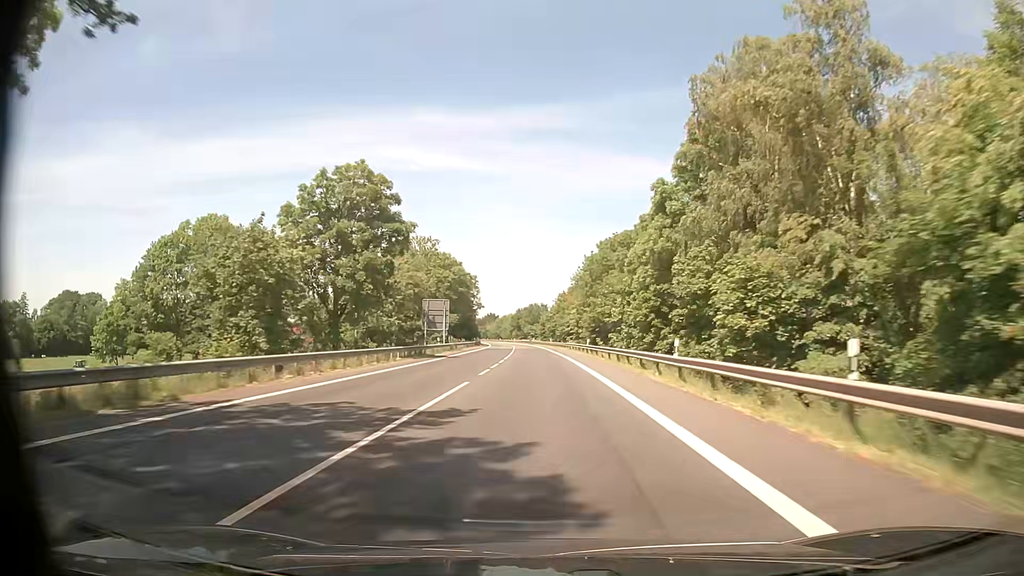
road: primary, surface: asphalt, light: Day
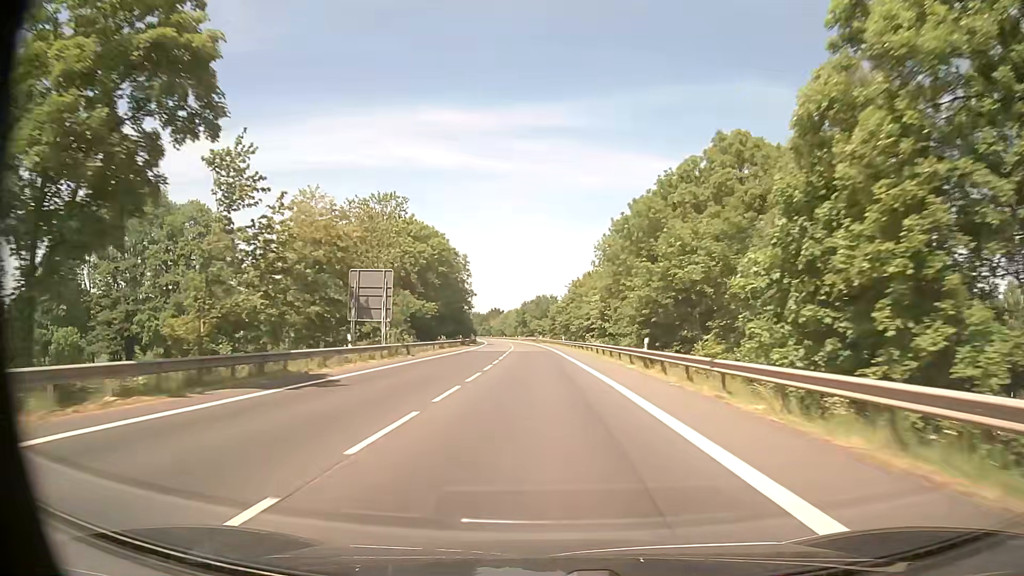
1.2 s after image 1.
(-0.1, +29.3) m; -1°
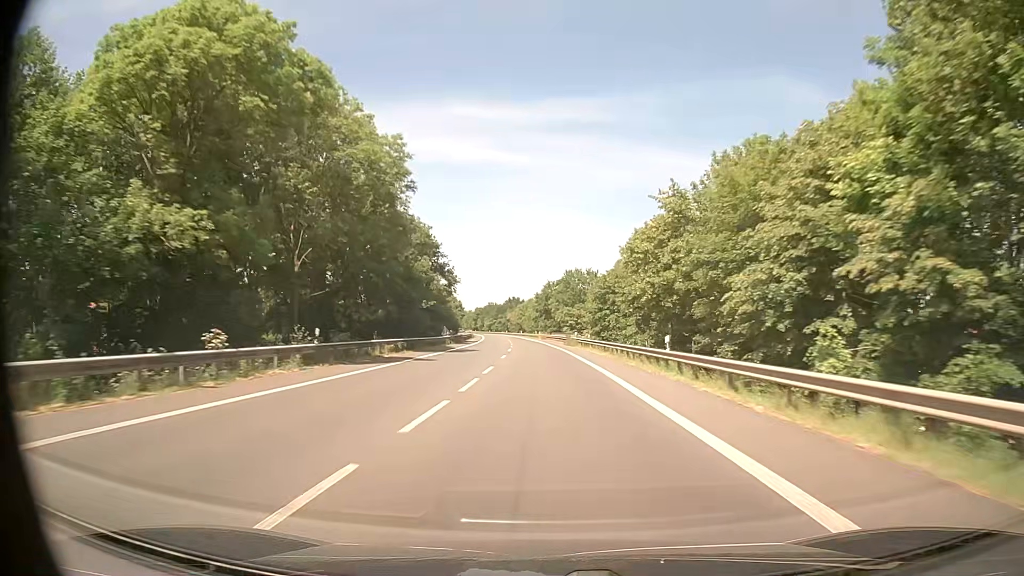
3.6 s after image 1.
(-1.0, +60.0) m; -2°
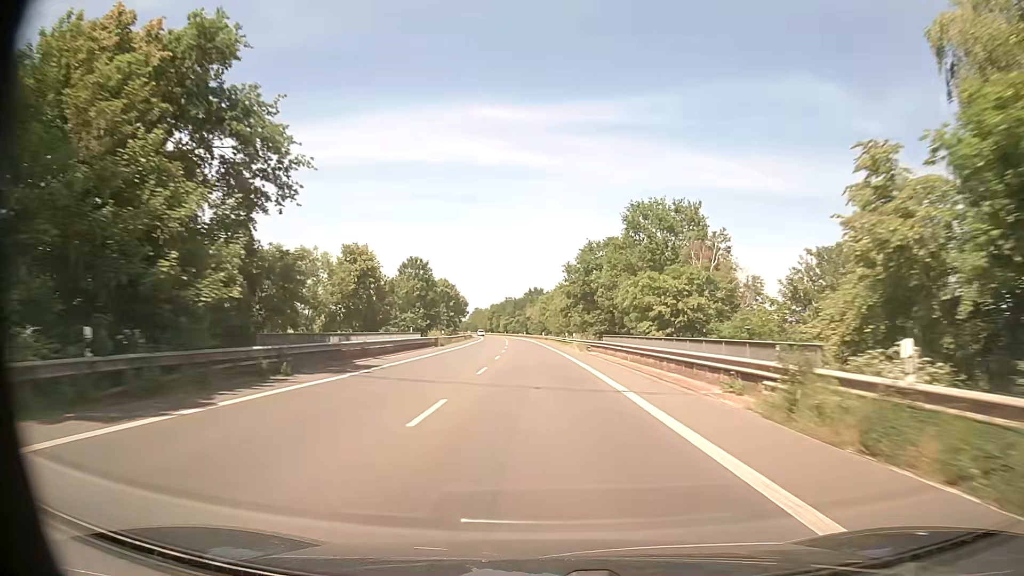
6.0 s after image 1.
(-0.8, +60.4) m; -2°
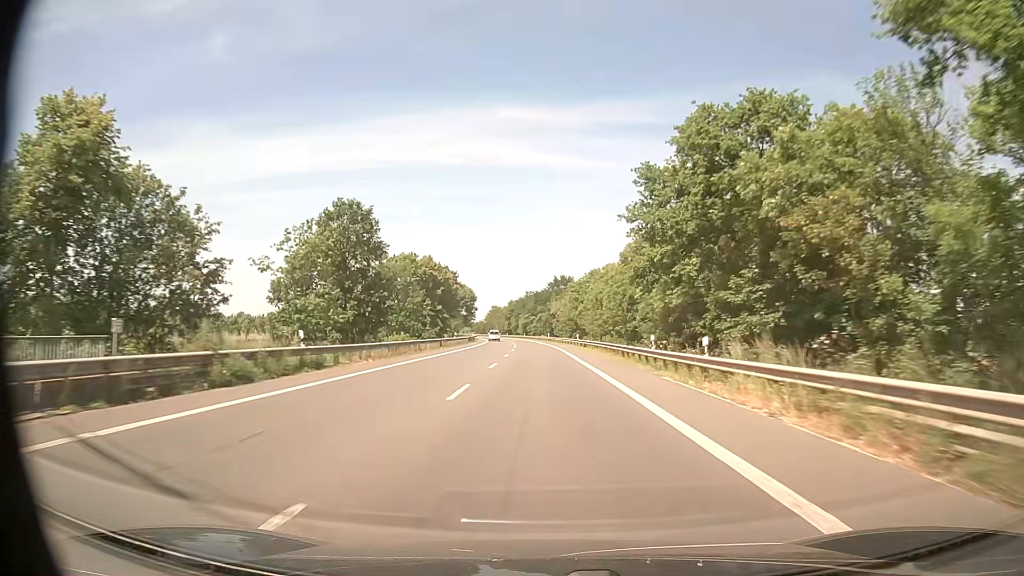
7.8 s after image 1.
(-0.9, +44.7) m; -2°
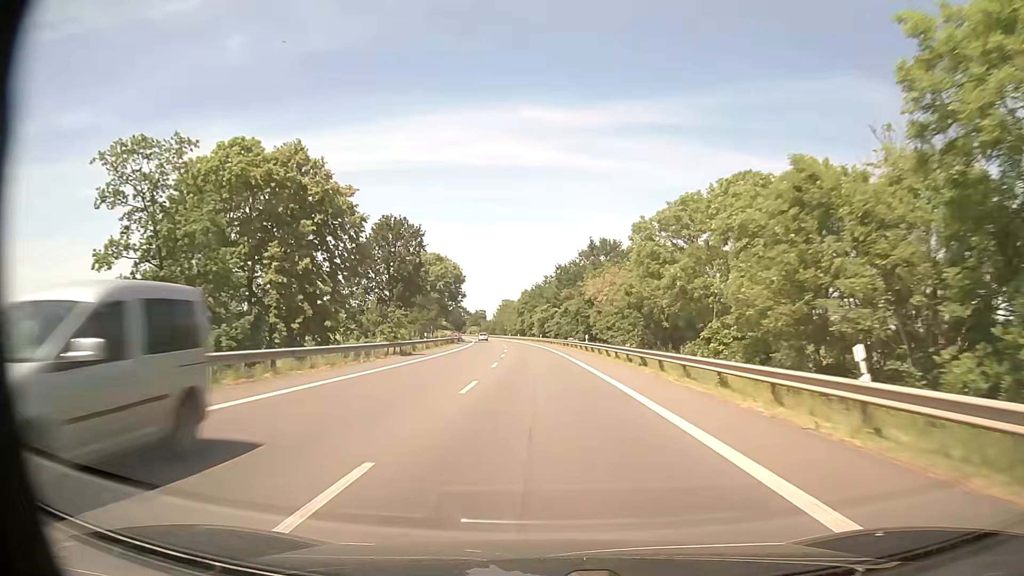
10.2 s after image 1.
(-1.1, +59.2) m; -2°
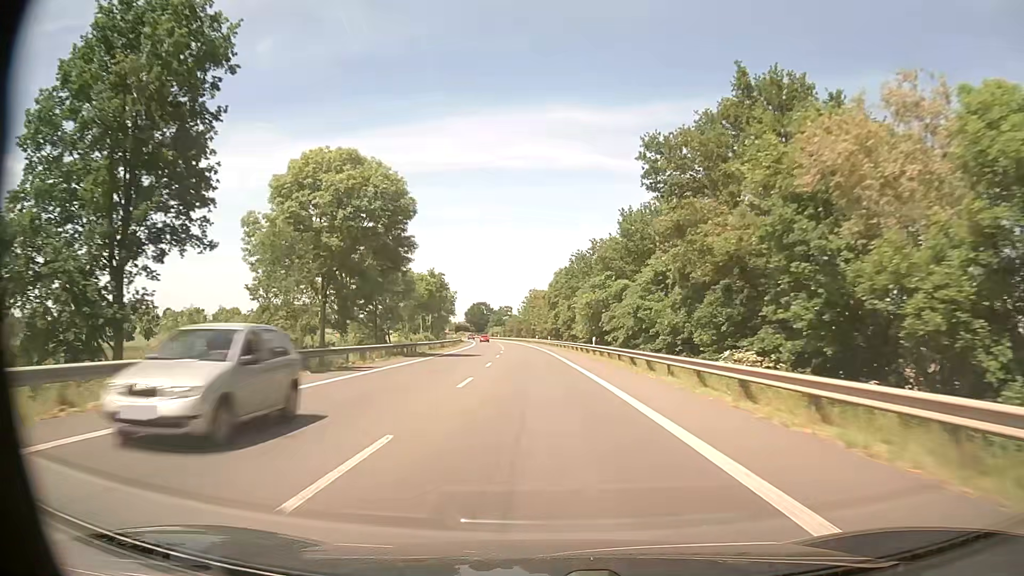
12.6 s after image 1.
(-1.2, +58.7) m; -3°
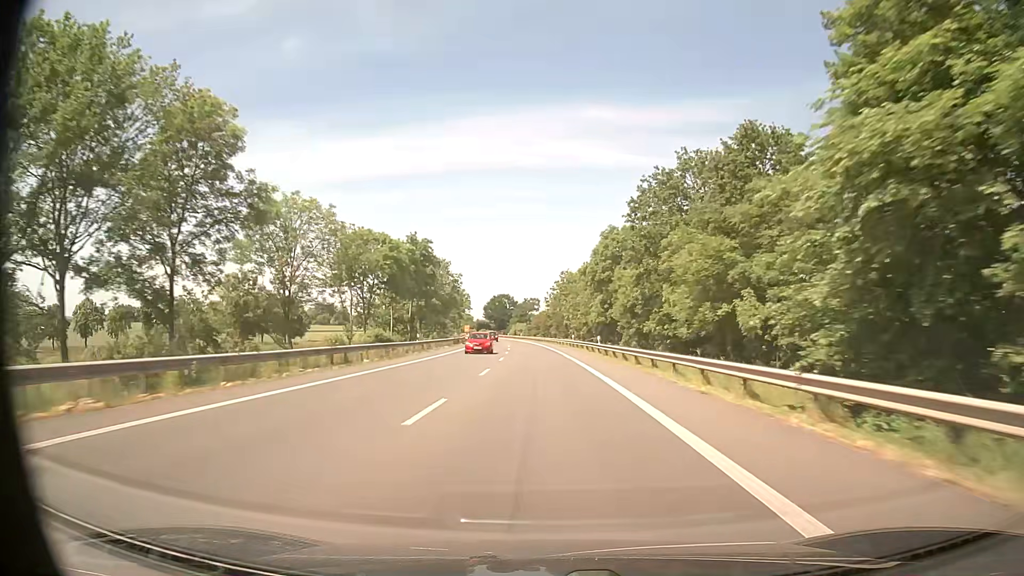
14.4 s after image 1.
(-1.1, +43.8) m; -3°
(0, +10) (0, +20) (0, +30) (-1, +40) (-1, +50) (-1, +60) (-2, +70) (-2, +80) (-3, +90) (-4, +100) m
